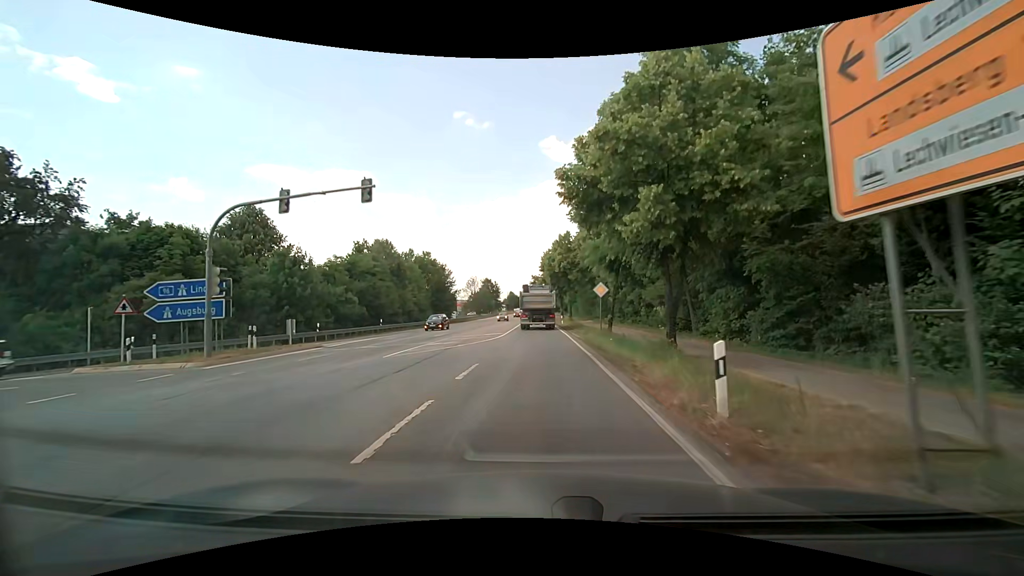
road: secondary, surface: asphalt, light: Day
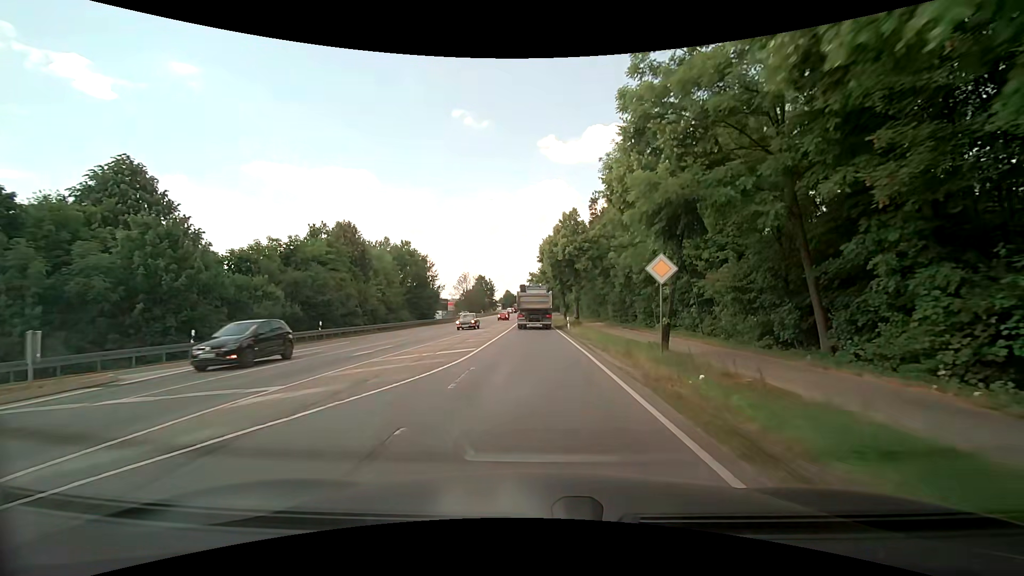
(0.0, +13.3) m; 0°
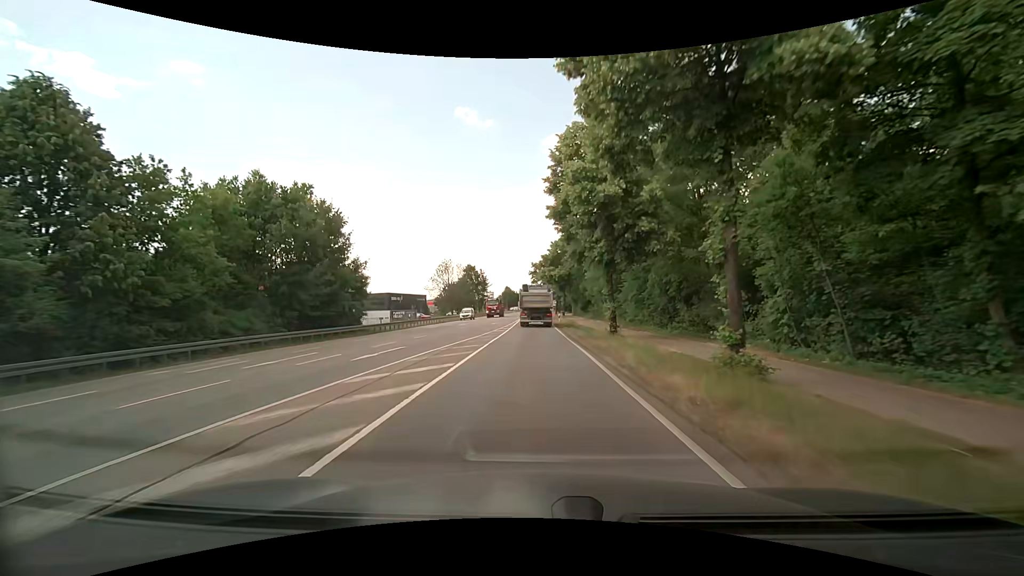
(-0.2, +36.3) m; 0°
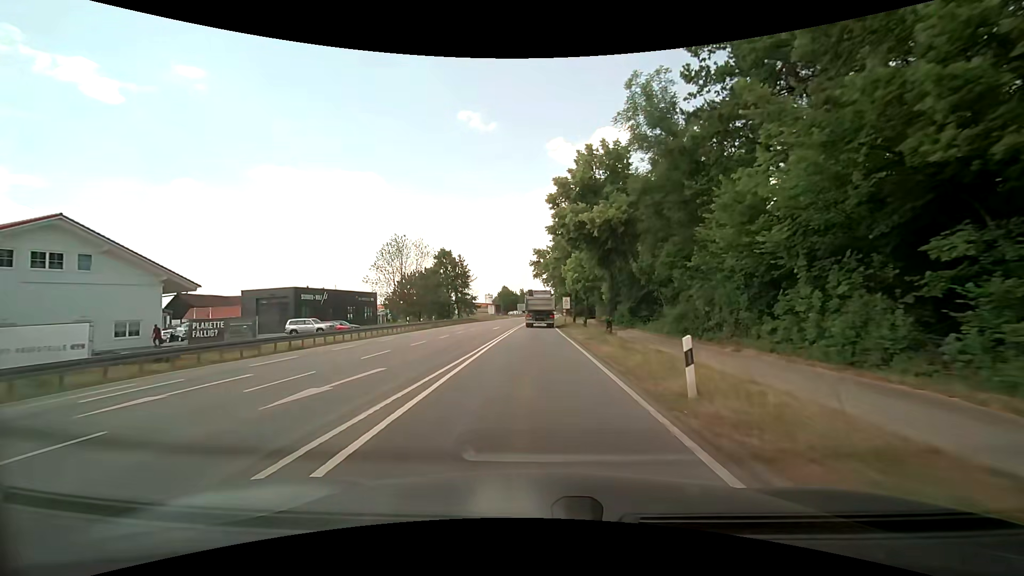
(-0.4, +41.1) m; -1°
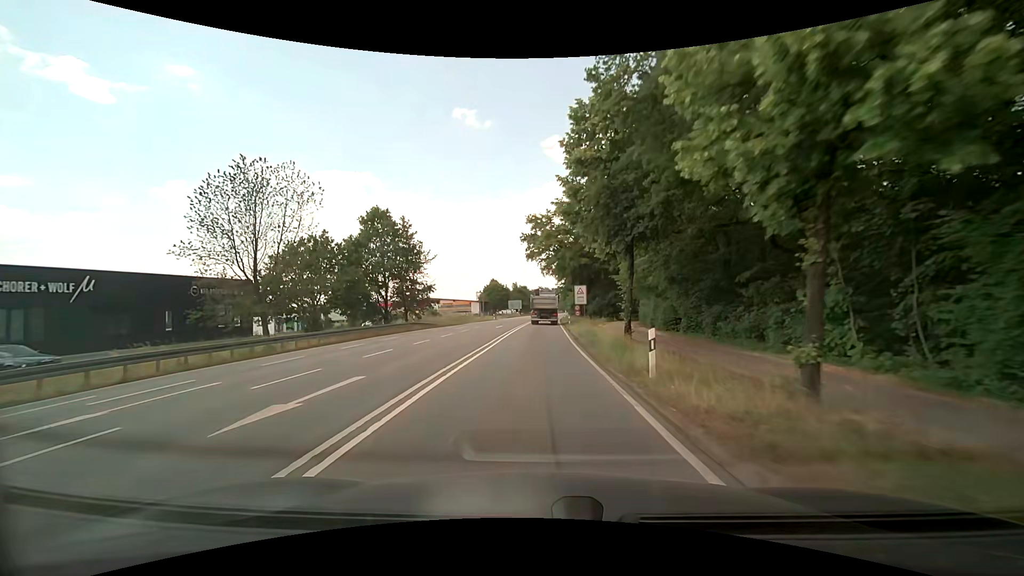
(+0.1, +35.9) m; 0°
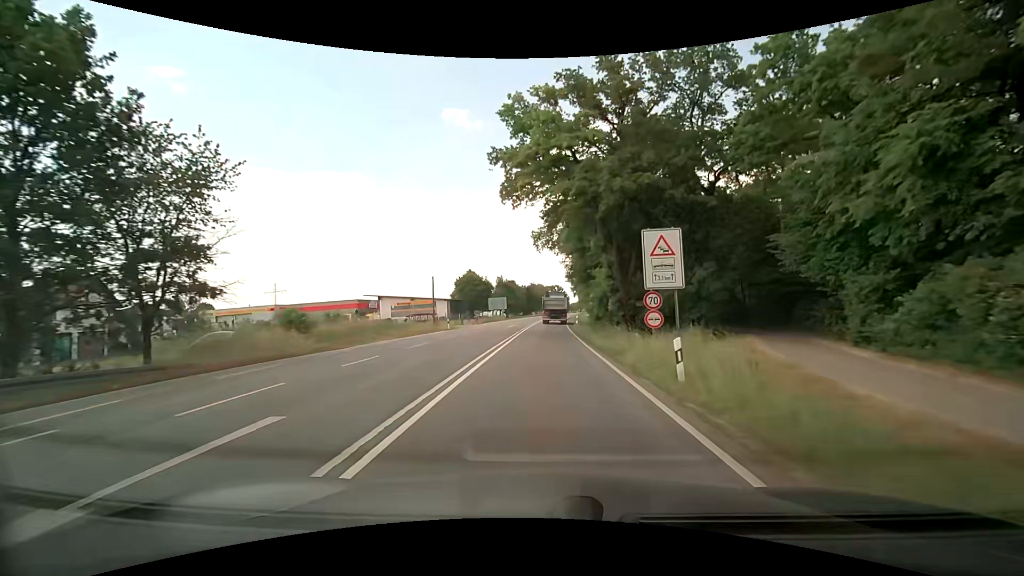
(+0.1, +38.3) m; +1°
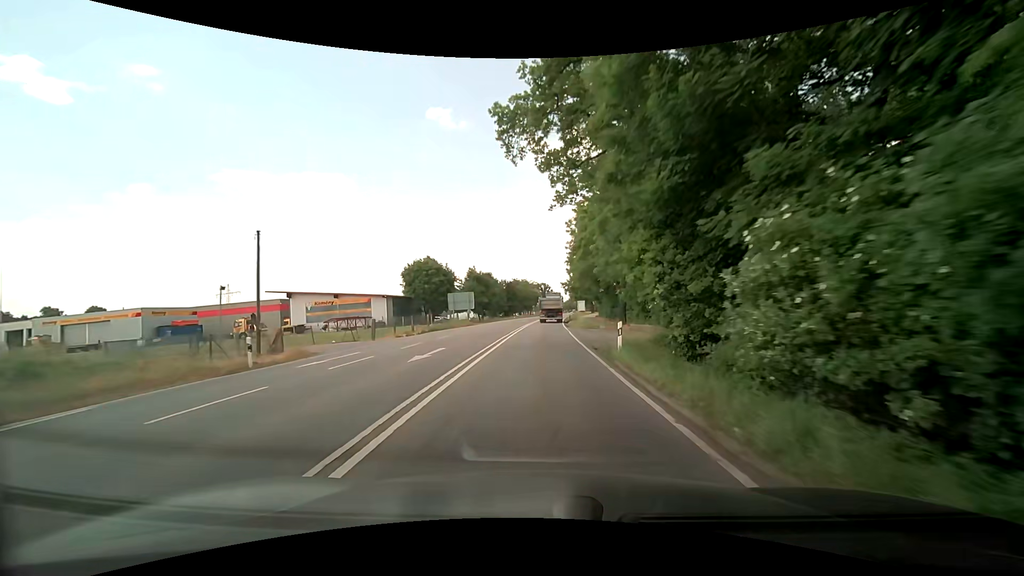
(+0.4, +30.4) m; +1°
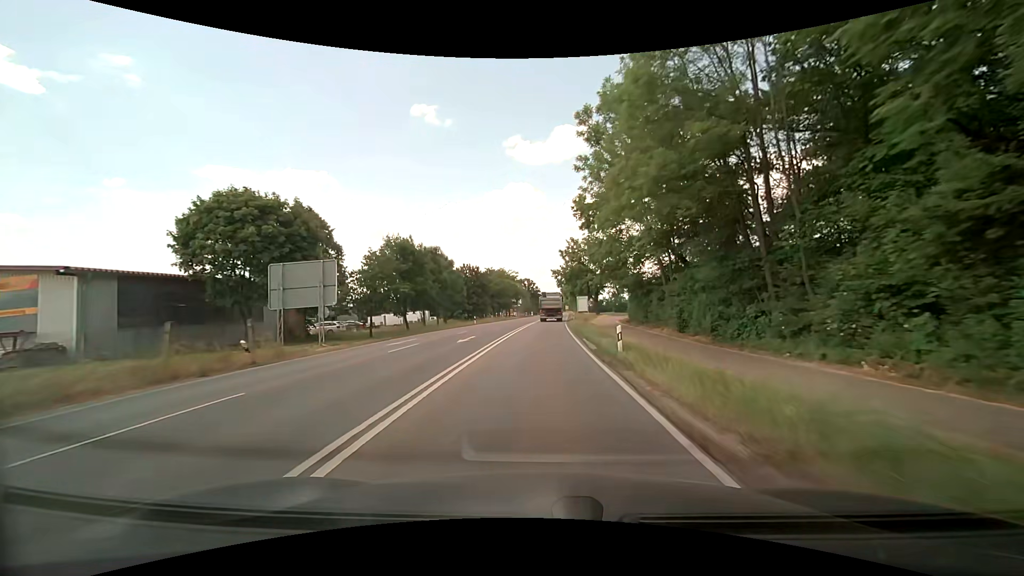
(+1.1, +42.6) m; +3°
(0, +10) (0, +20) (0, +30) (+1, +40) (+1, +50) (+1, +60) (+2, +70) (+3, +80) (+3, +90) (+4, +100) m
